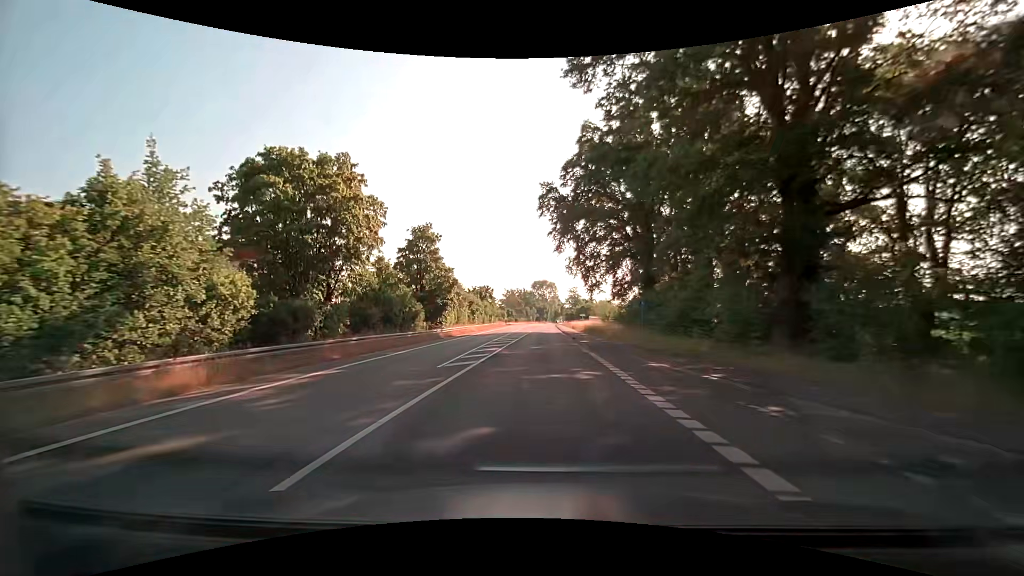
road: secondary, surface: asphalt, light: Day
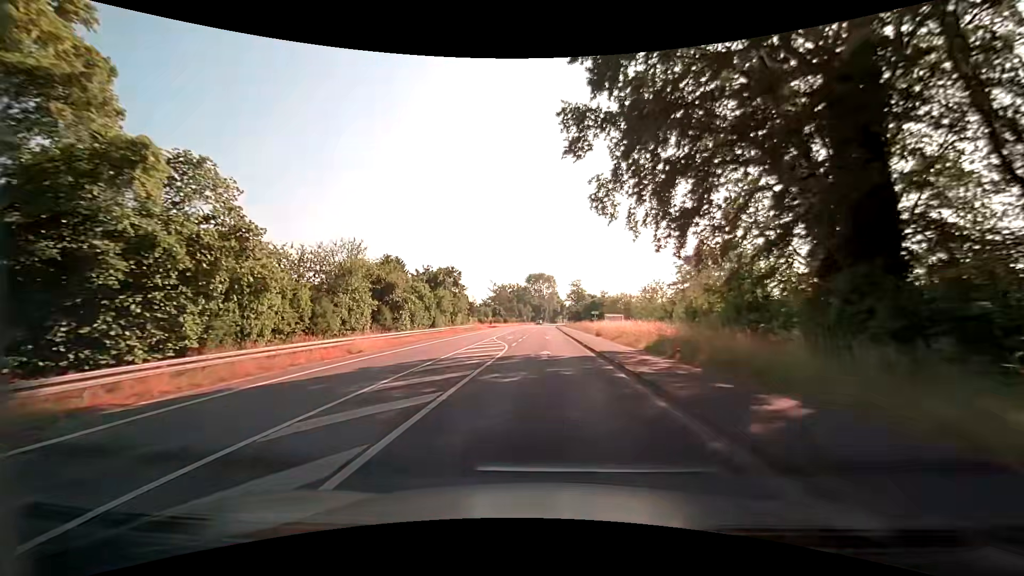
(0.0, +39.0) m; 0°
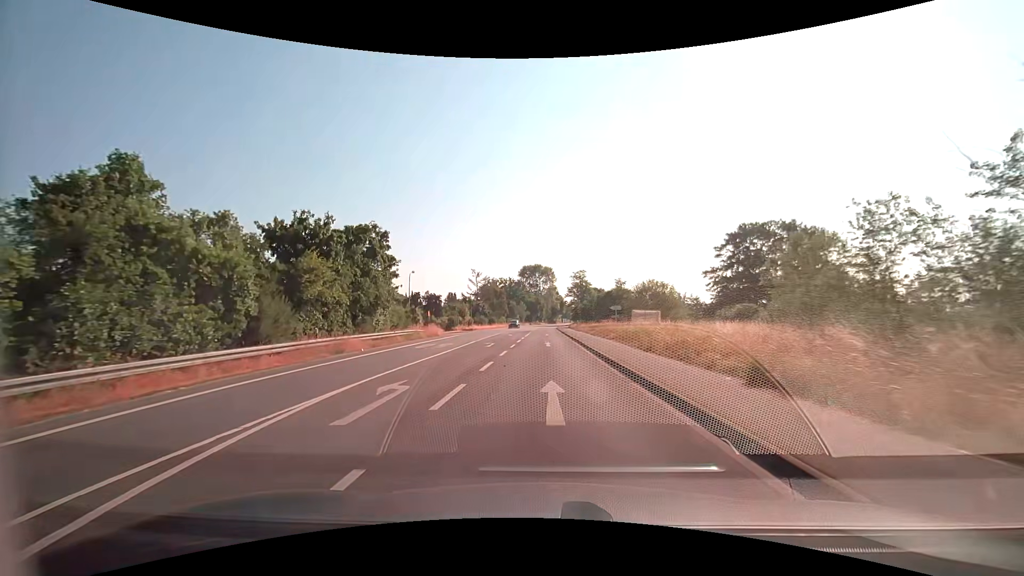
(+0.1, +31.2) m; +1°
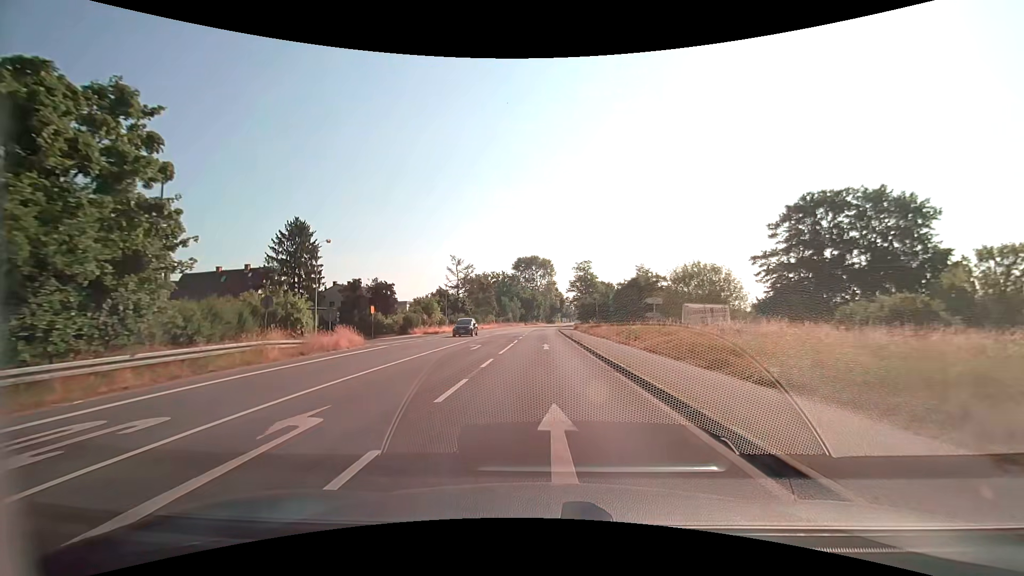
(0.0, +23.5) m; 0°
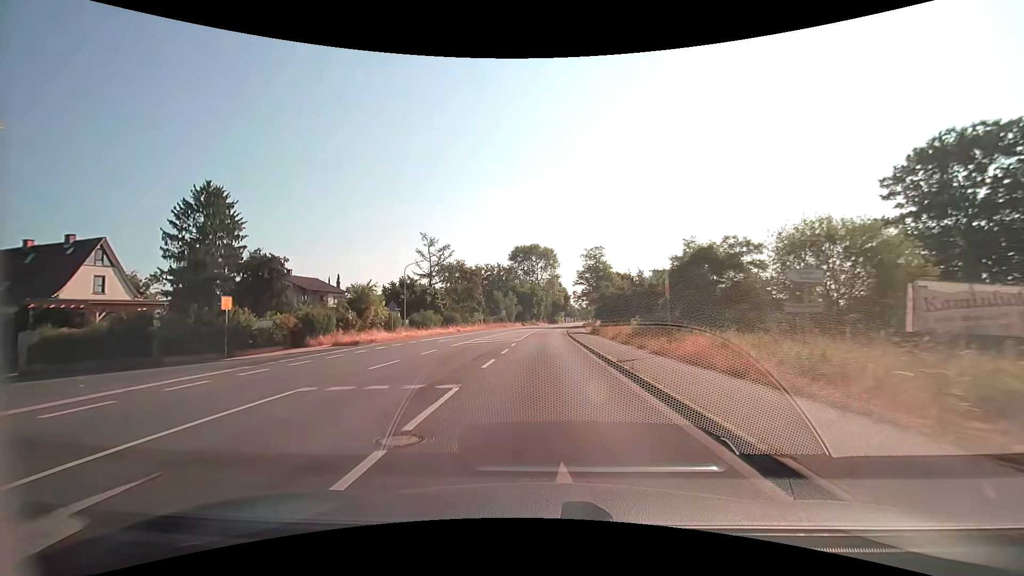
(0.0, +23.5) m; 0°
(0, +10) (0, +20) (0, +30) (0, +40) (0, +50) (+1, +60) (+1, +70) (+2, +80) (+2, +90) (+3, +100) m
